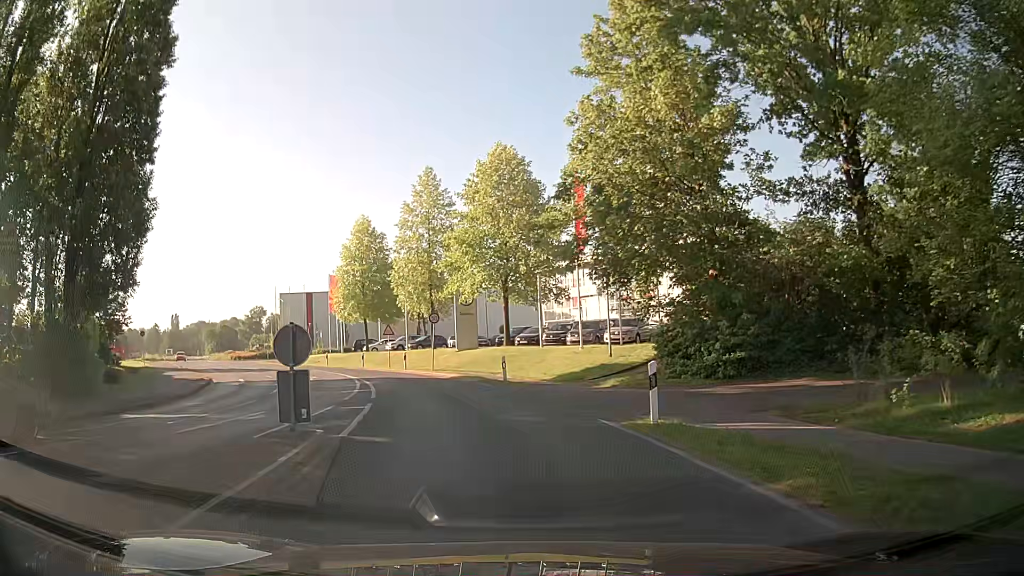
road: secondary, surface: asphalt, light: Day
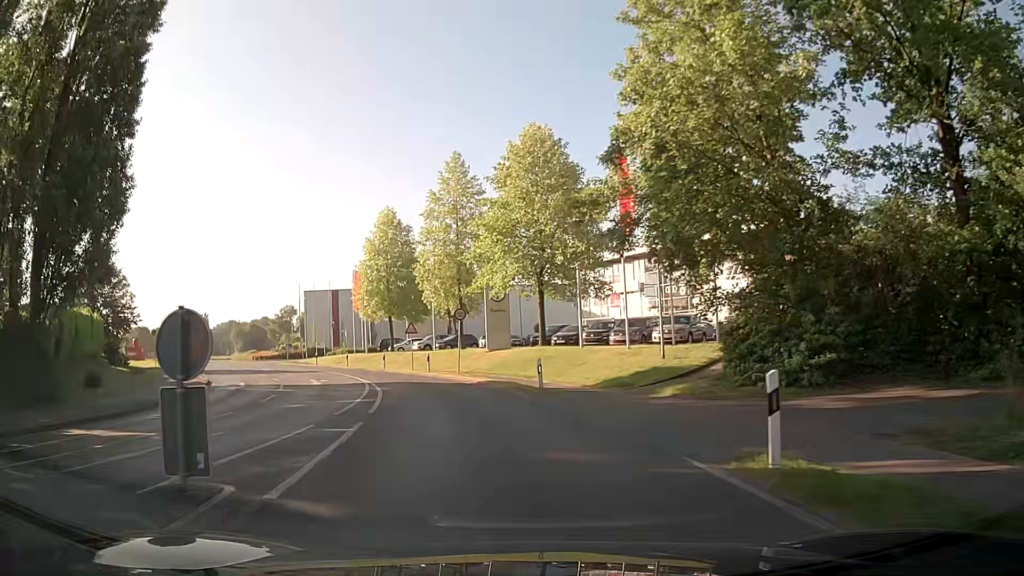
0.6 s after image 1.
(-0.1, +4.4) m; -3°
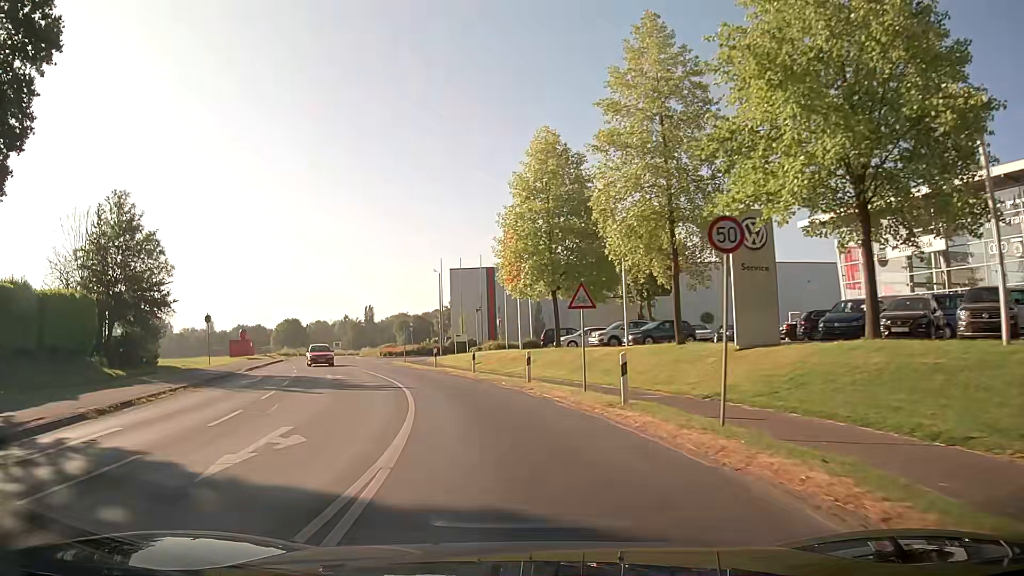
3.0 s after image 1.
(-2.9, +22.4) m; -14°
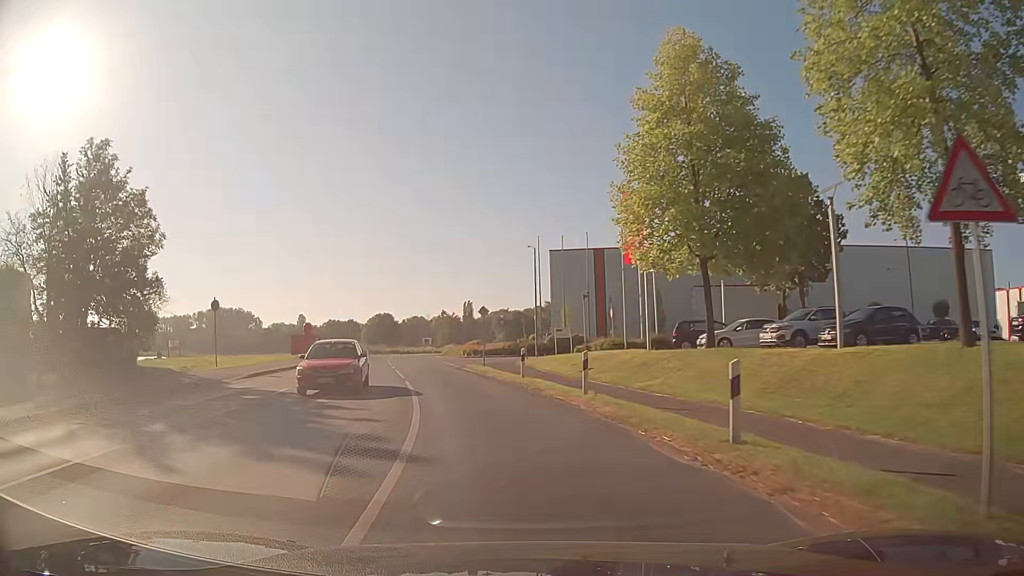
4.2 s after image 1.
(-1.2, +13.6) m; -9°
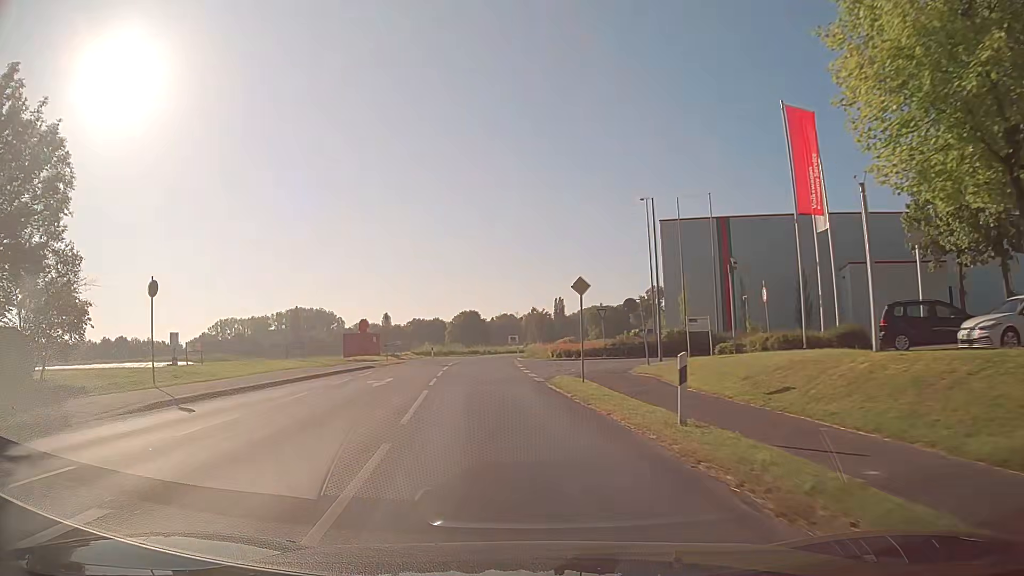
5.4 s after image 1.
(-1.0, +14.4) m; -8°
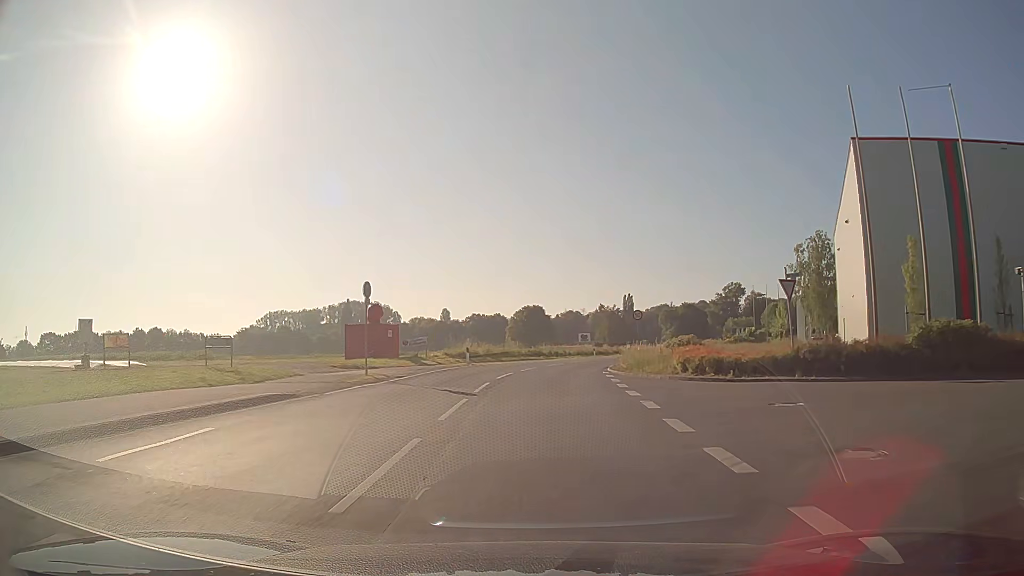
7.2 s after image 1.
(-1.7, +21.9) m; -6°
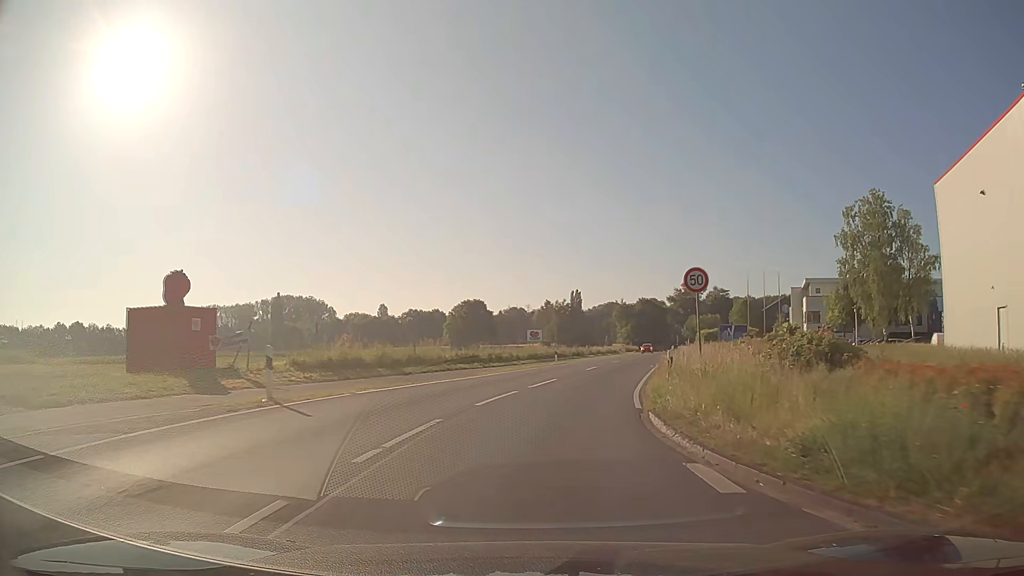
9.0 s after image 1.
(+0.5, +22.3) m; +4°
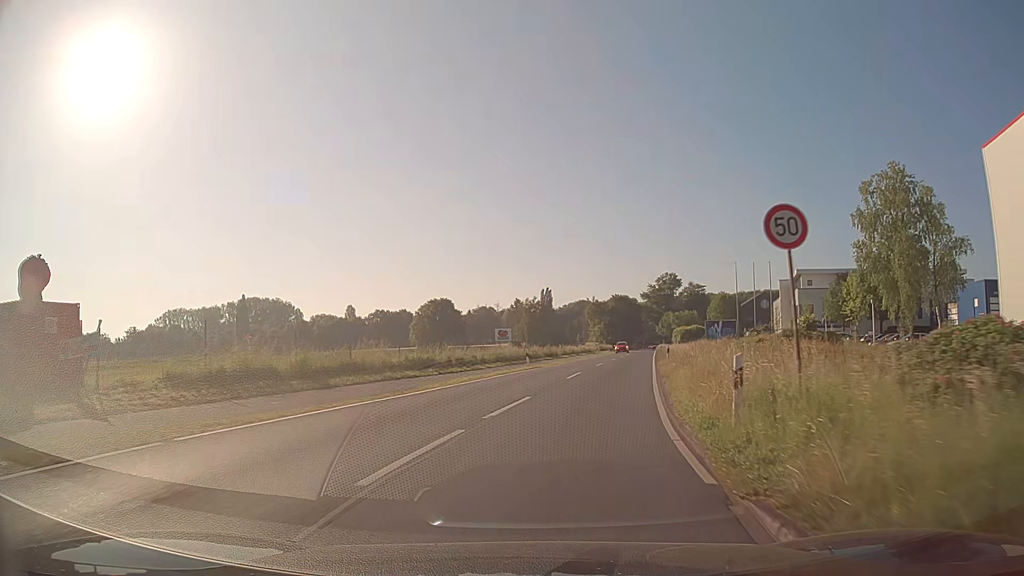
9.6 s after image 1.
(+0.2, +7.5) m; +3°
(0, +10) (+1, +20) (+3, +30) (+5, +40) (+7, +49) (+9, +59) (+11, +69) (+12, +79) (+14, +89) (+16, +99) m
